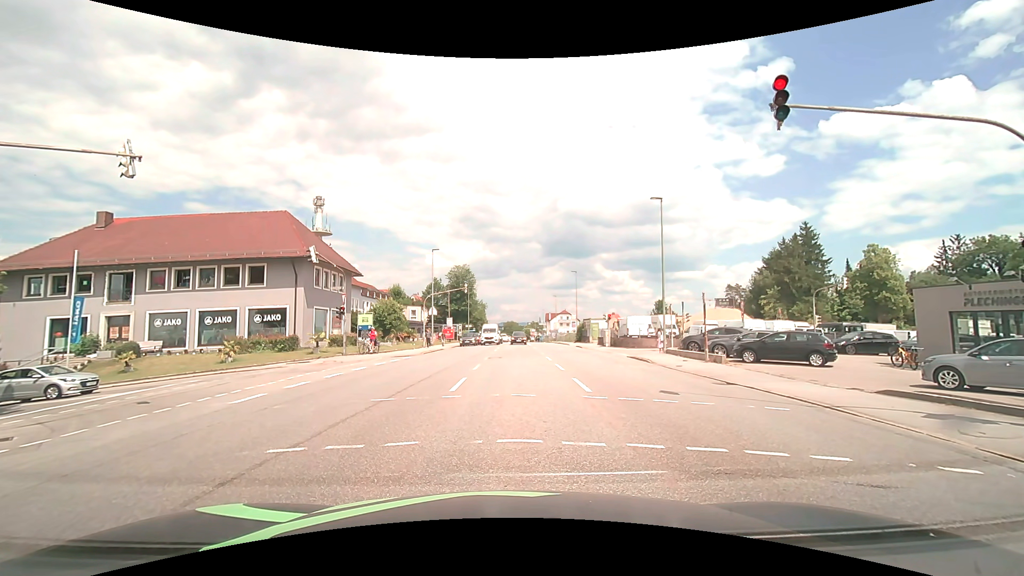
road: tertiary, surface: asphalt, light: Day
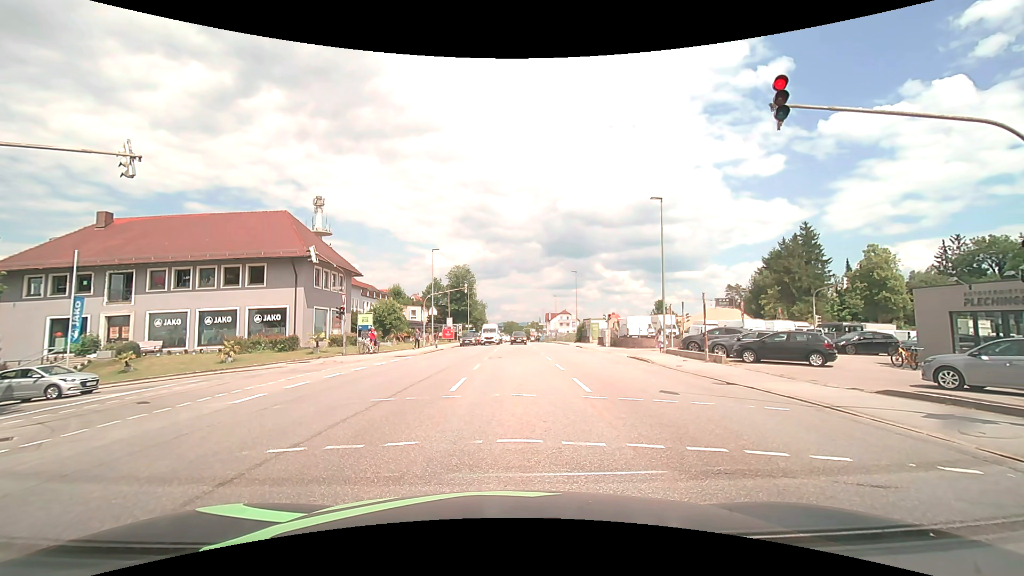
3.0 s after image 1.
(0.0, 0.0) m; 0°
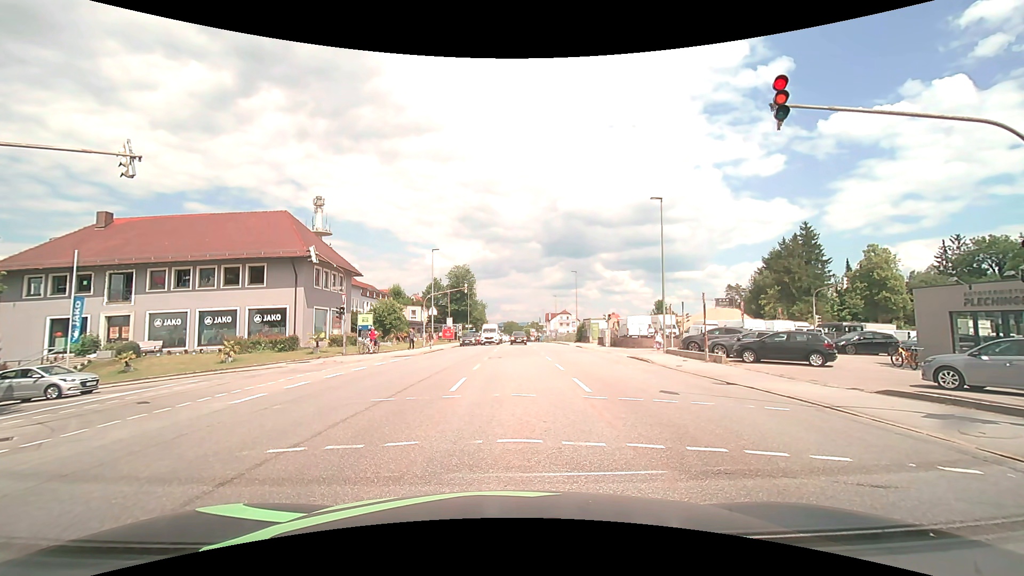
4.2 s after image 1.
(0.0, 0.0) m; 0°
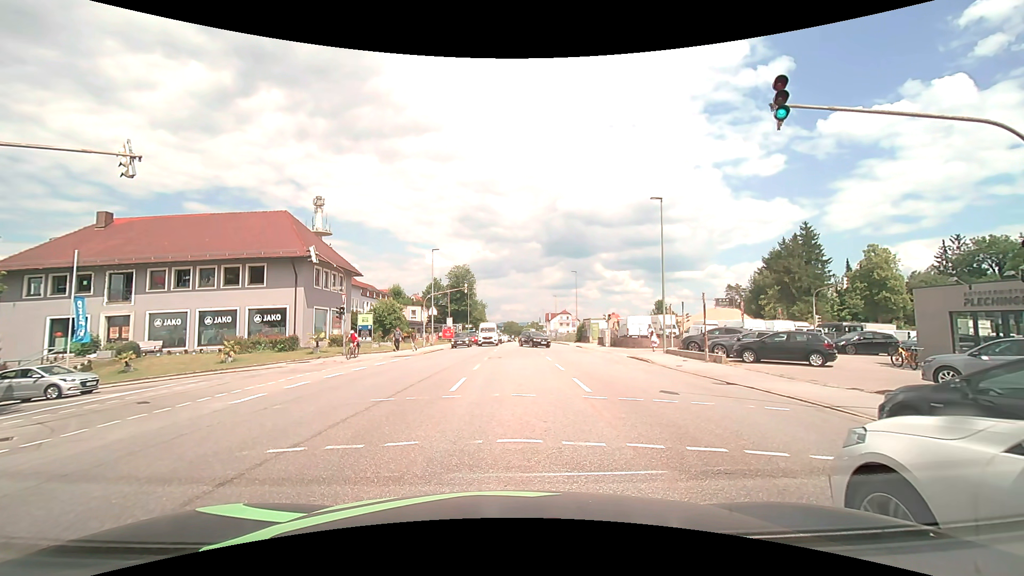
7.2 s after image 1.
(0.0, 0.0) m; 0°
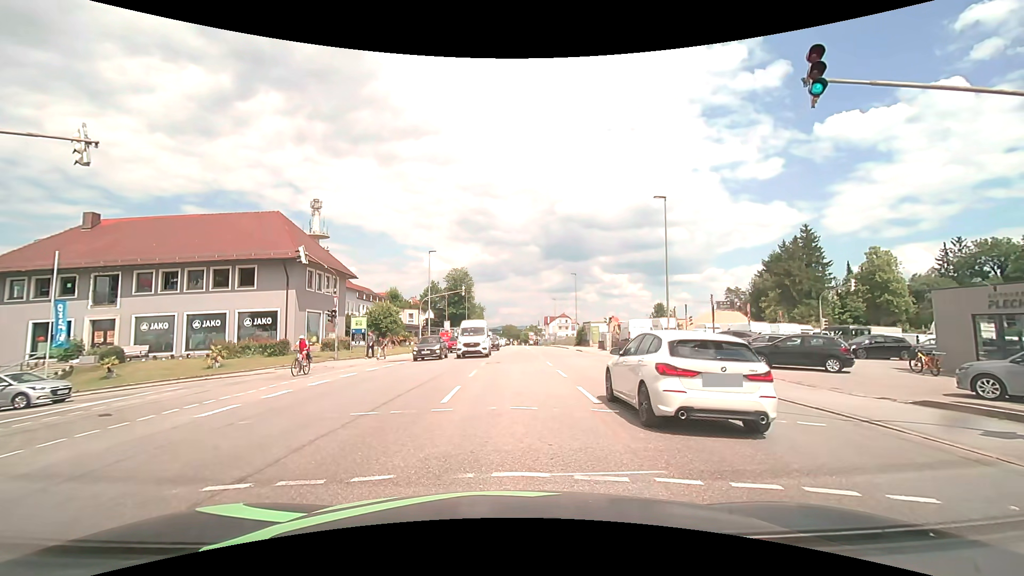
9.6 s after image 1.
(0.0, +1.3) m; +1°
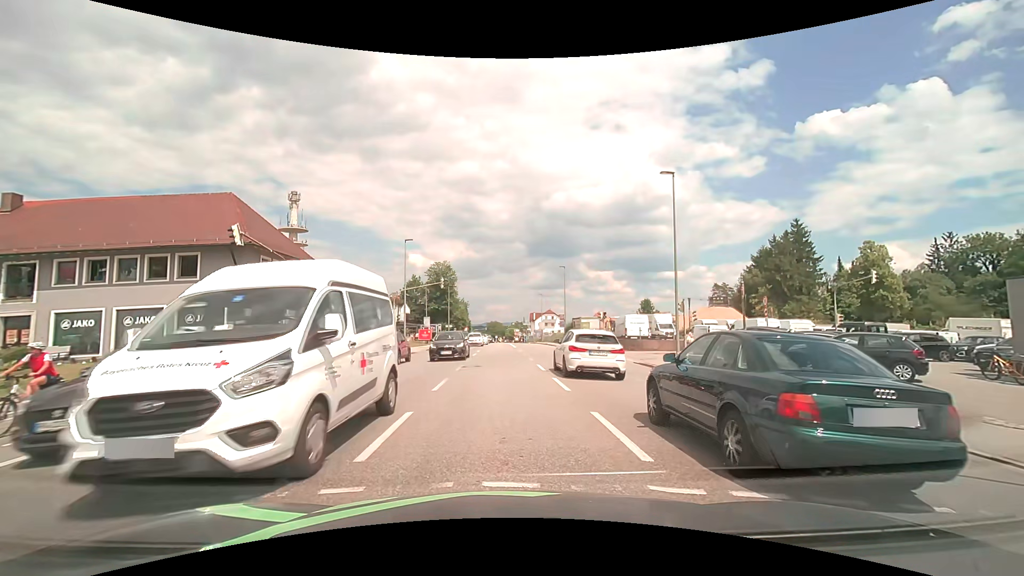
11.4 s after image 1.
(-0.1, +4.8) m; 0°
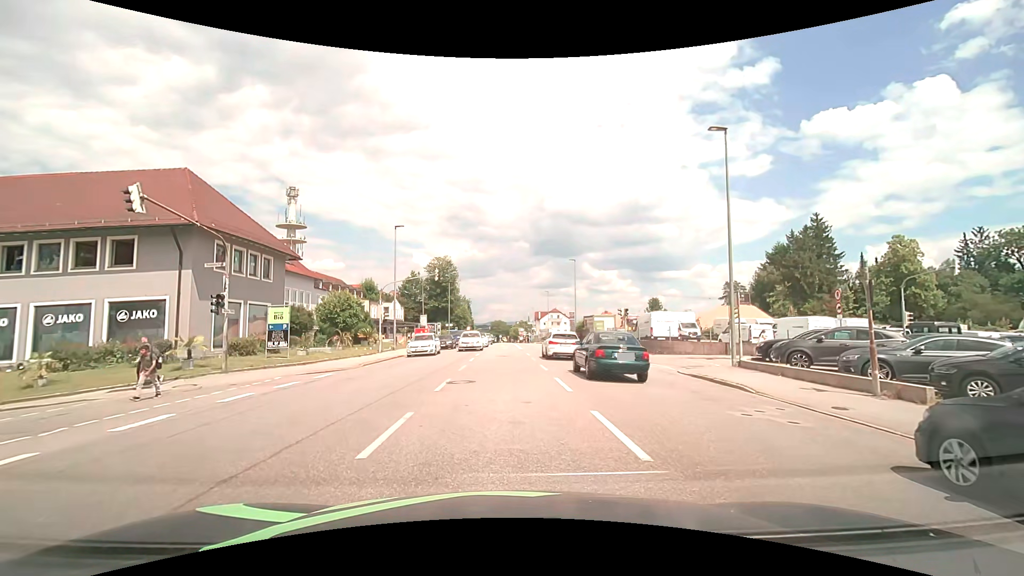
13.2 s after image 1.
(0.0, +6.0) m; -1°
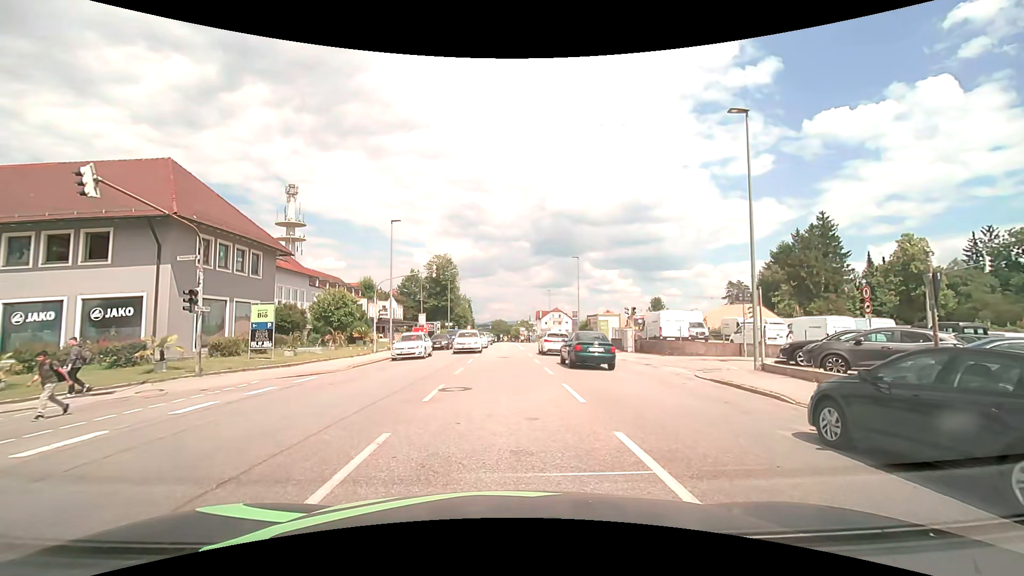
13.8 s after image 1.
(0.0, +1.7) m; 0°
